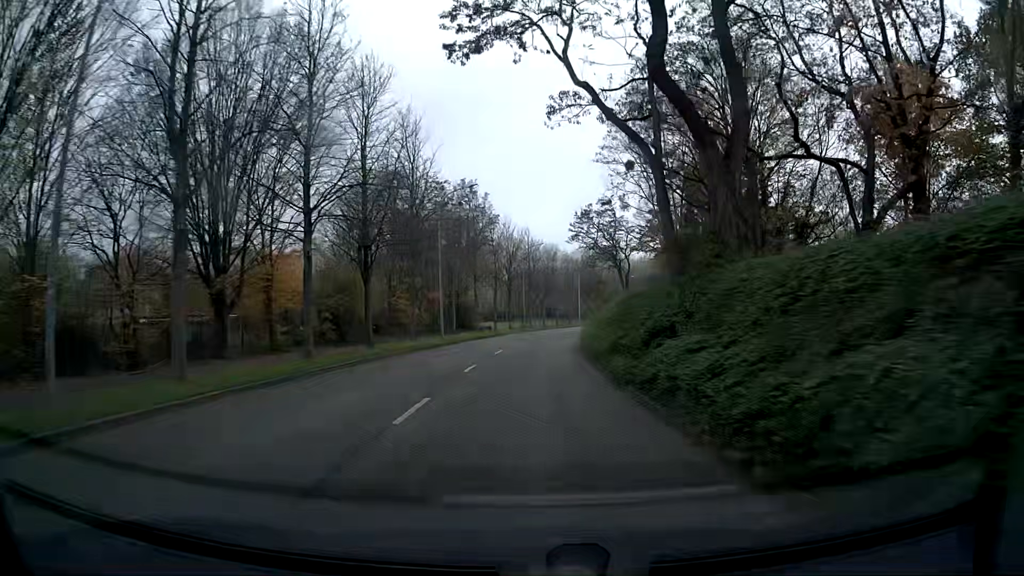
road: tertiary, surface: asphalt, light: Day
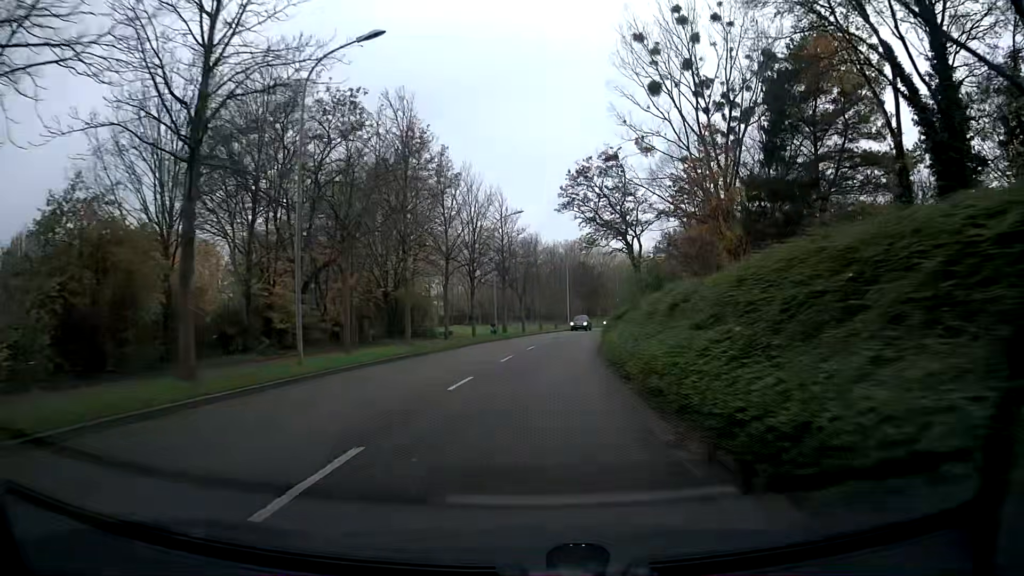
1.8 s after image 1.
(+0.3, +22.4) m; +2°
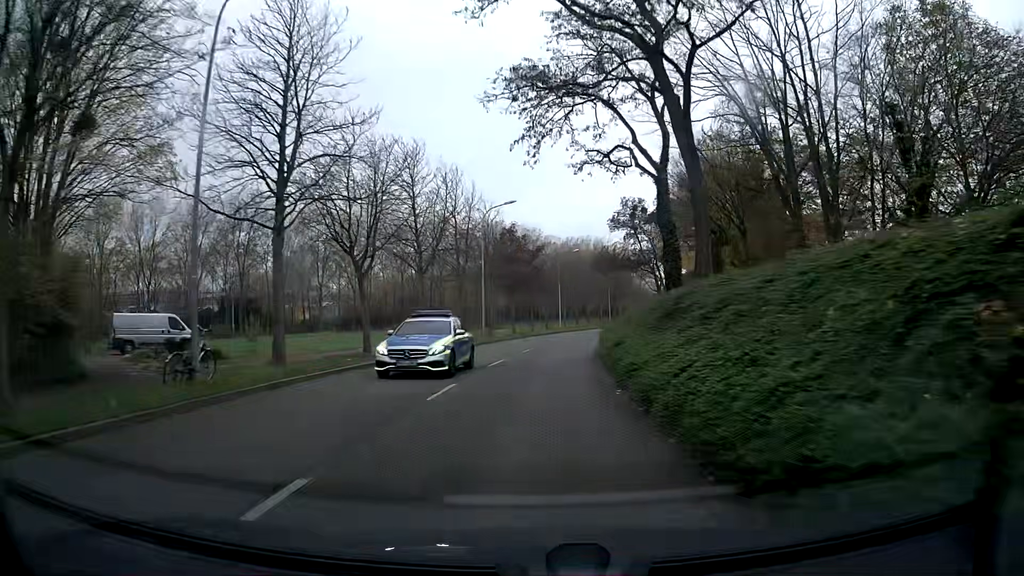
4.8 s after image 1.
(+2.4, +37.2) m; +7°
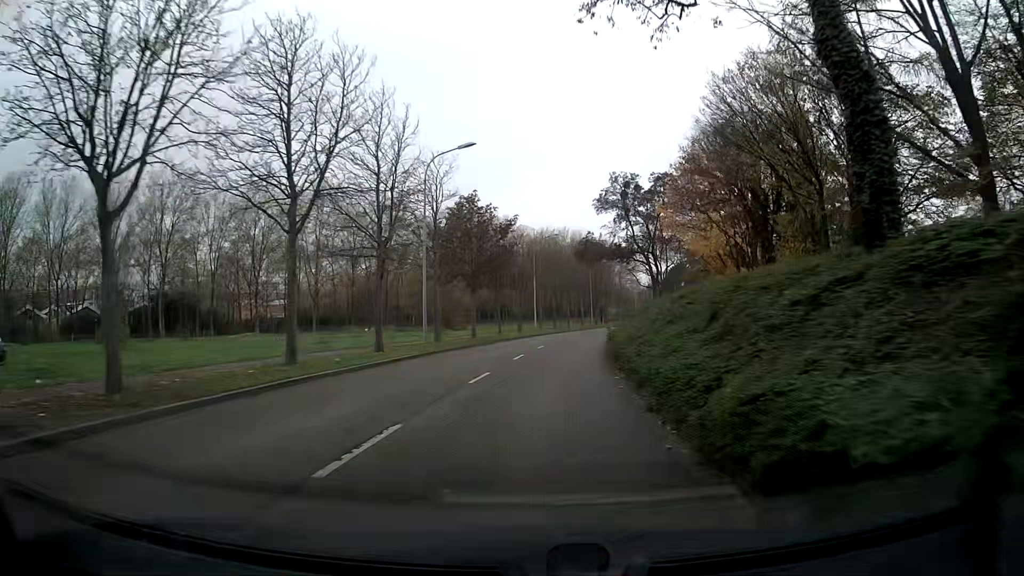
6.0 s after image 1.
(+0.2, +14.9) m; +1°
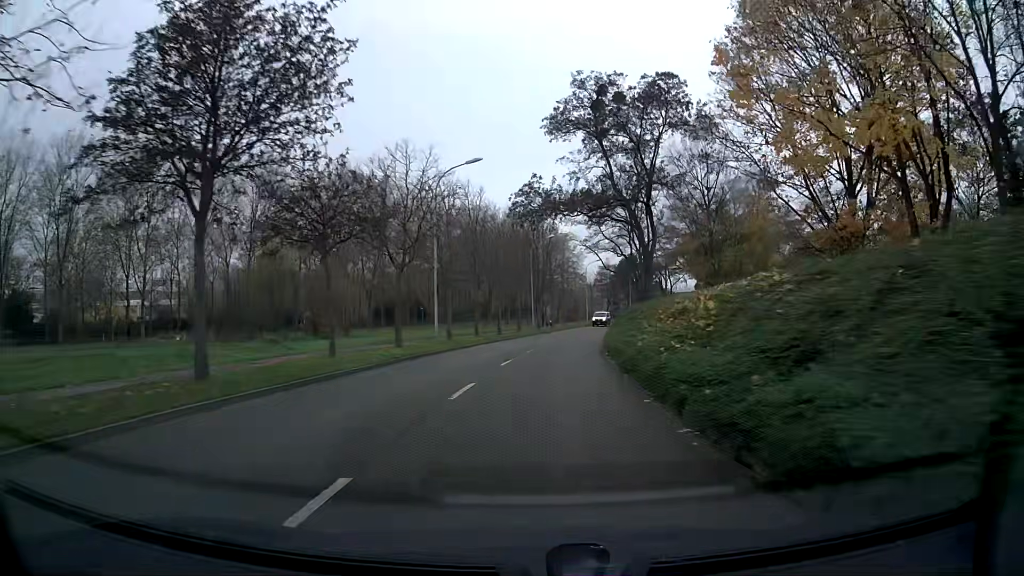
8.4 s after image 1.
(+1.9, +29.7) m; +7°
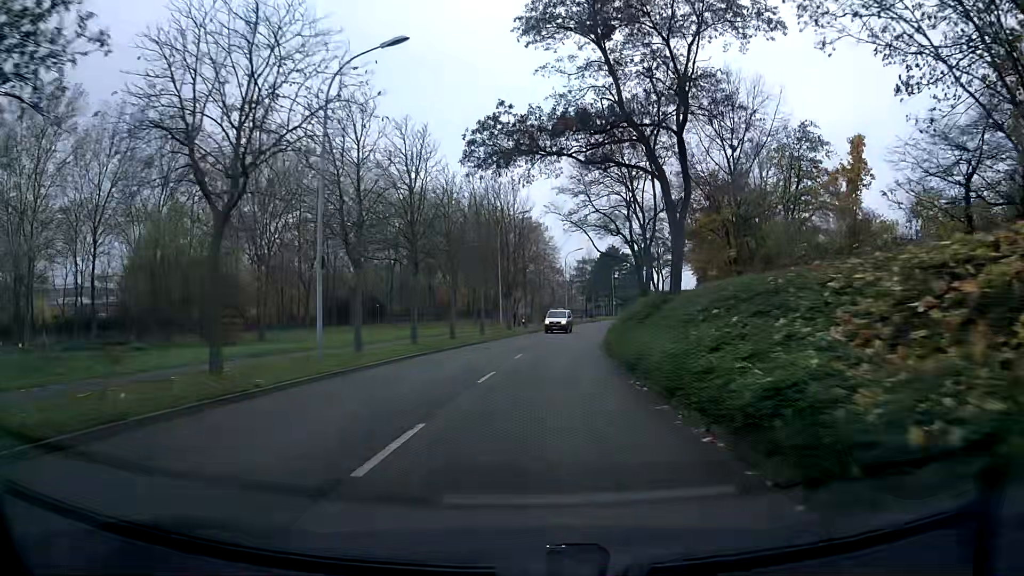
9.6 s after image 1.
(+0.2, +14.9) m; +2°
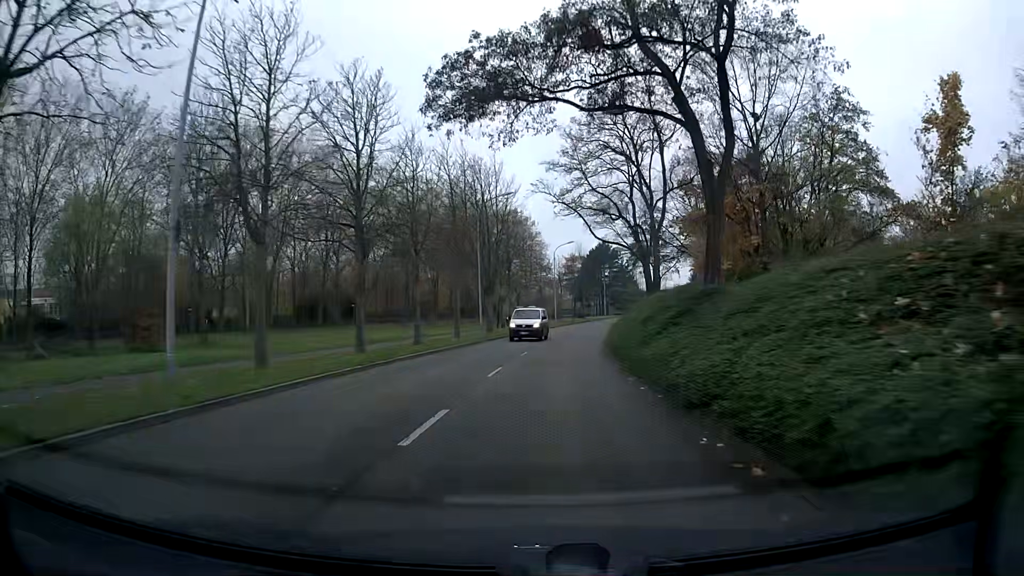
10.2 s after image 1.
(+0.1, +7.5) m; +1°
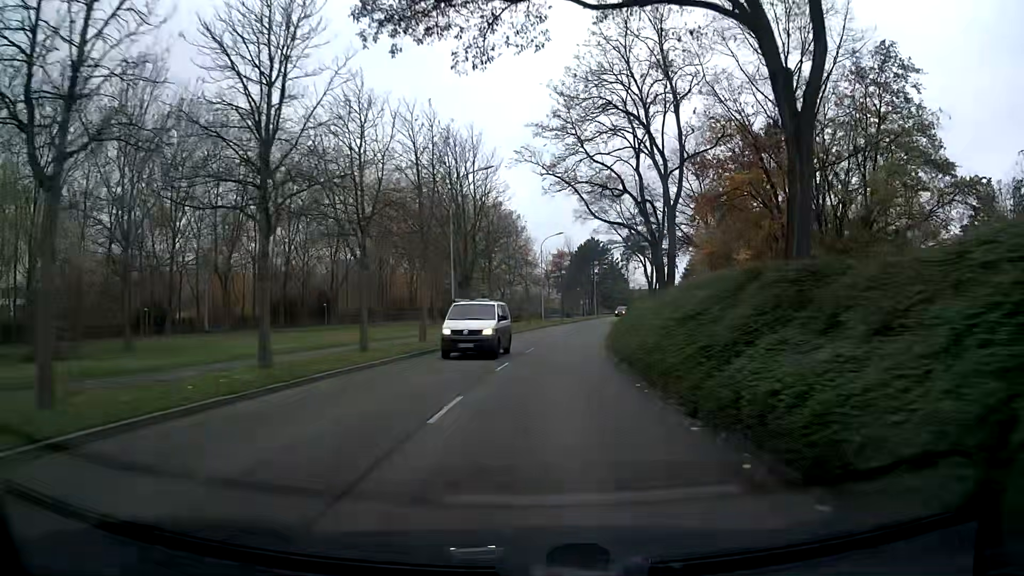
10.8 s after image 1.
(+0.1, +7.5) m; +1°
(0, +10) (+1, +20) (+1, +30) (+2, +40) (+4, +50) (+5, +60) (+7, +69) (+10, +79) (+12, +89) (+15, +99) m
